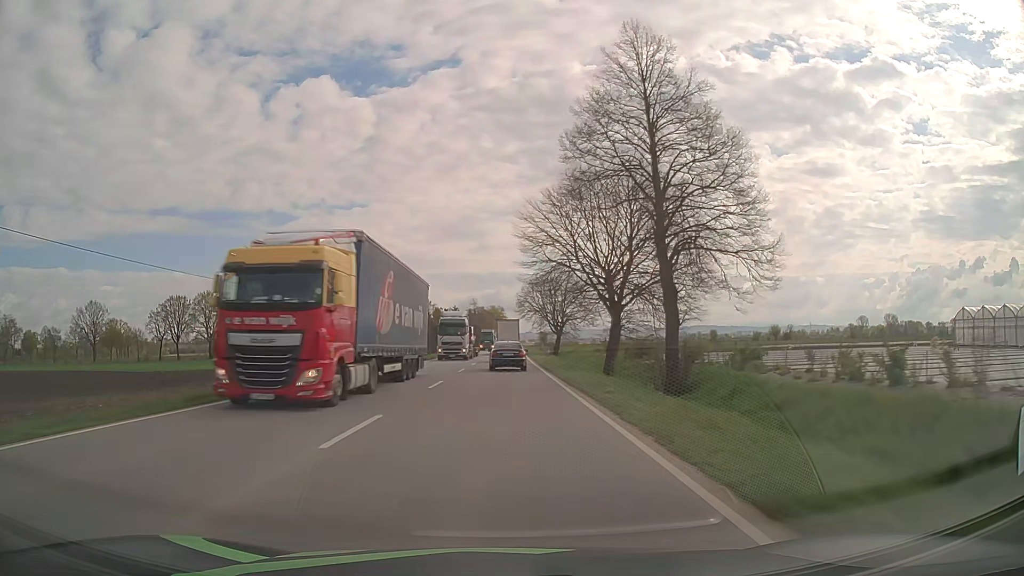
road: primary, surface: asphalt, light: Day
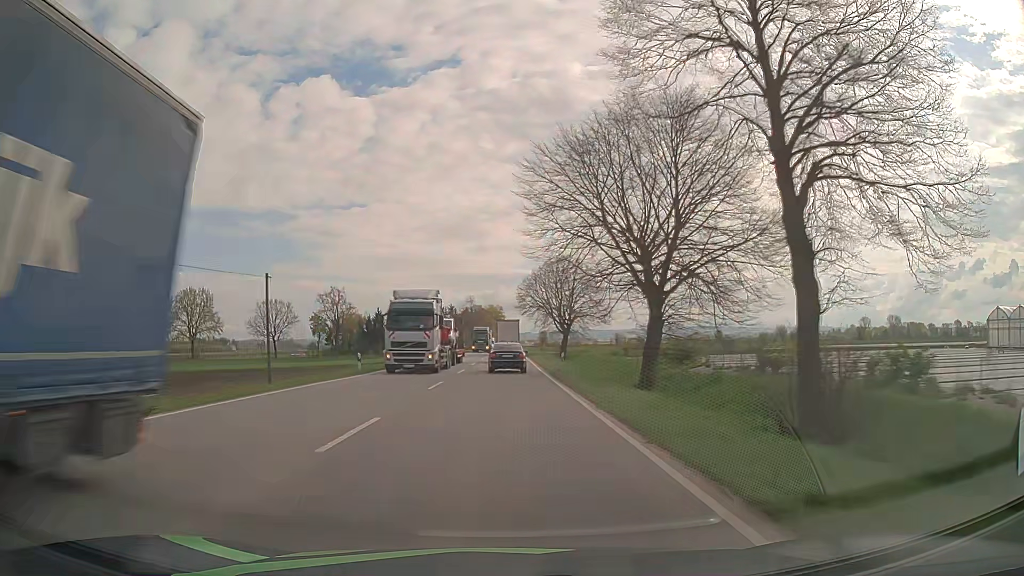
(0.0, +12.0) m; 0°
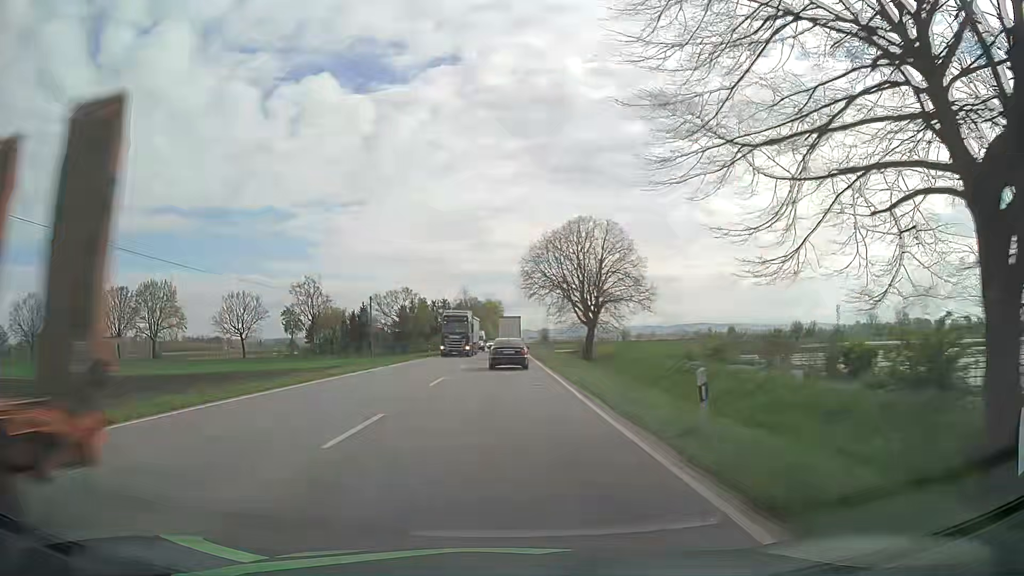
(0.0, +23.7) m; 0°
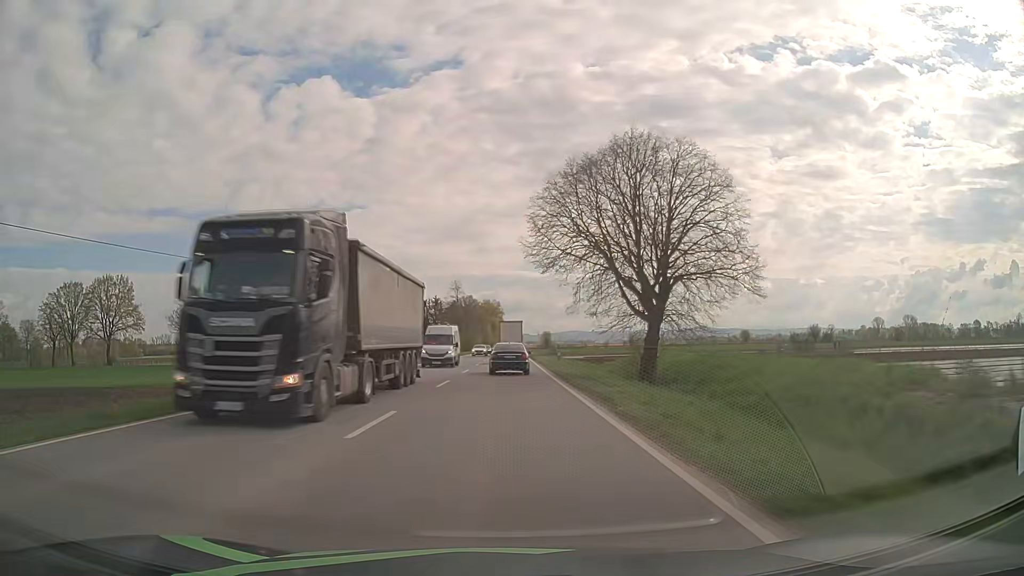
(0.0, +22.9) m; 0°
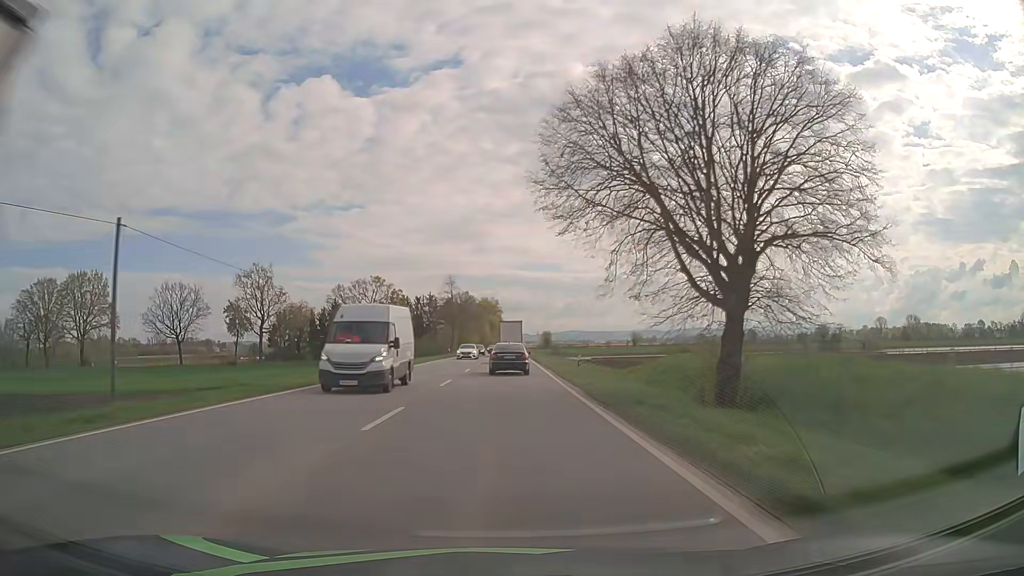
(0.0, +11.1) m; 0°
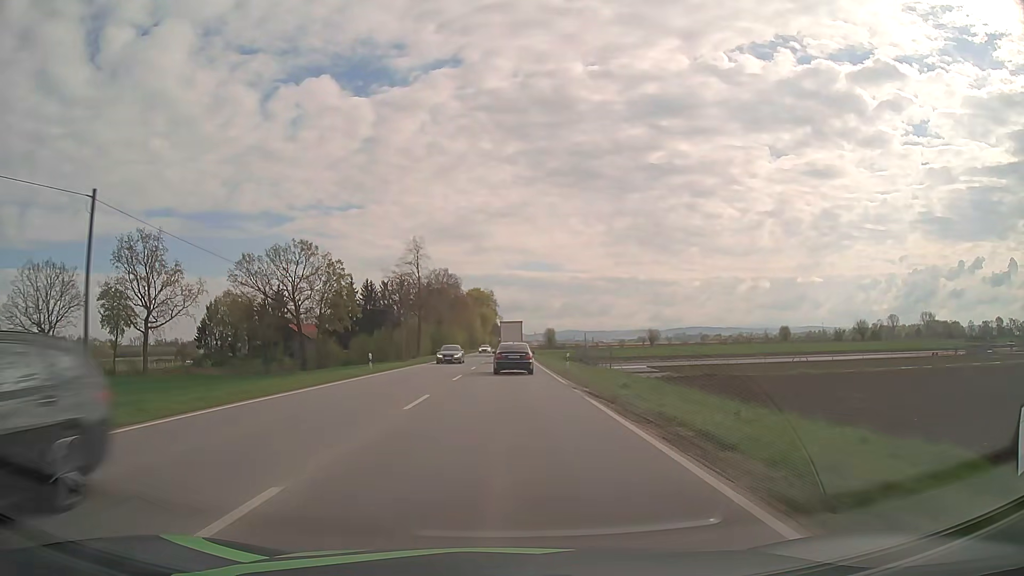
(0.0, +44.3) m; 0°
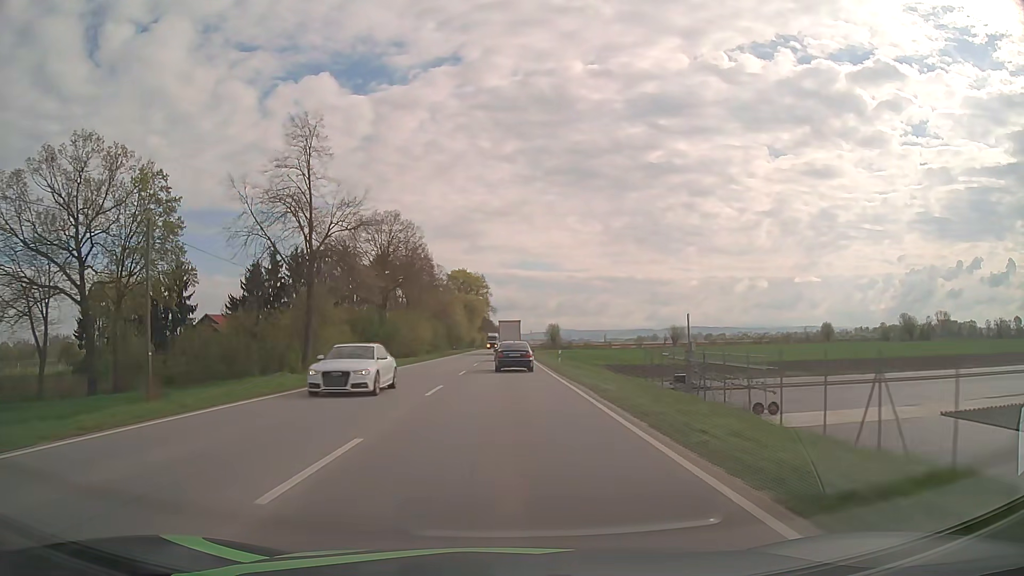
(+0.1, +44.4) m; 0°
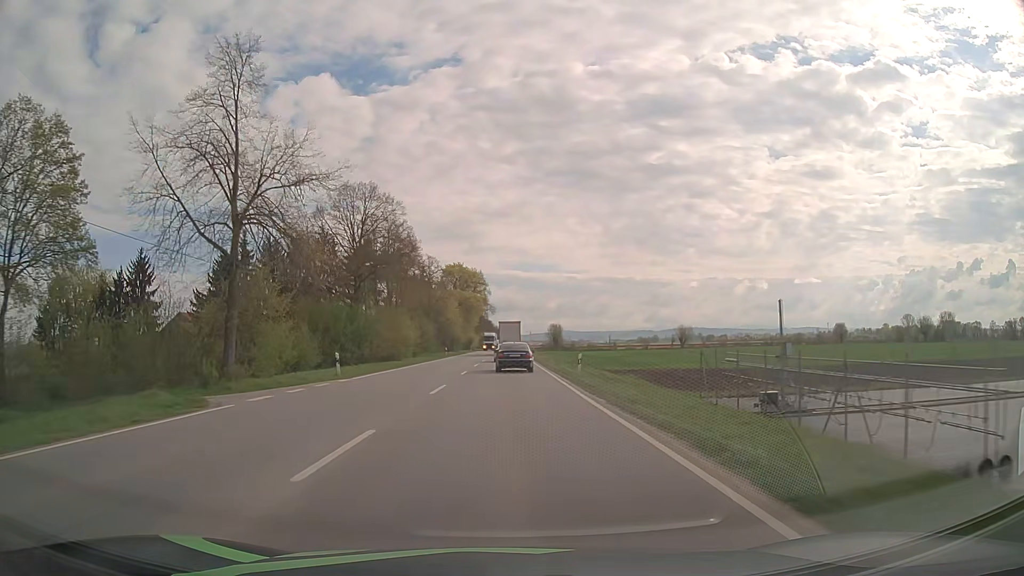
(0.0, +11.1) m; 0°
(0, +10) (0, +20) (0, +30) (0, +40) (0, +50) (0, +60) (0, +70) (0, +80) (0, +90) (0, +100) m
